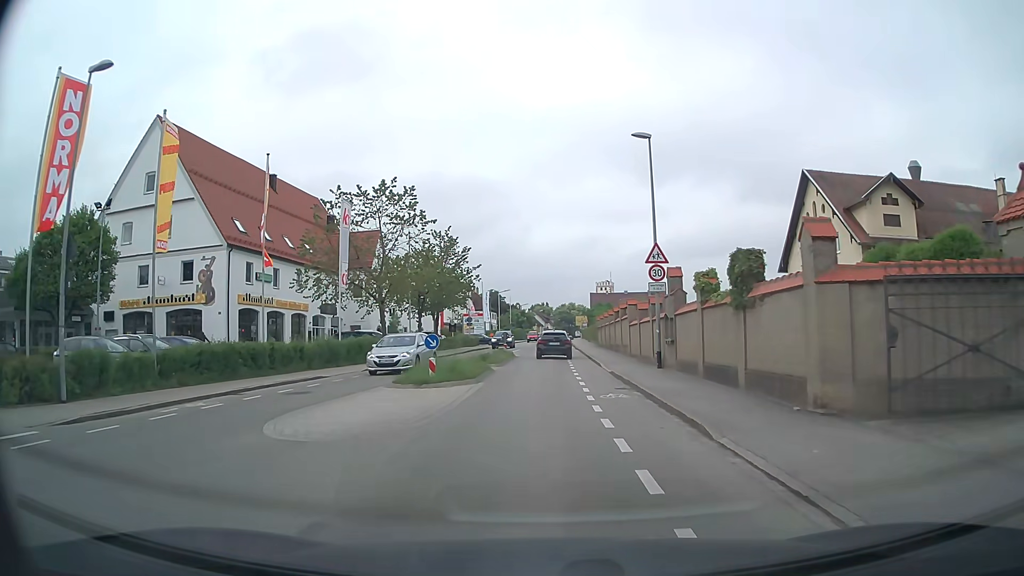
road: secondary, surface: asphalt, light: Day
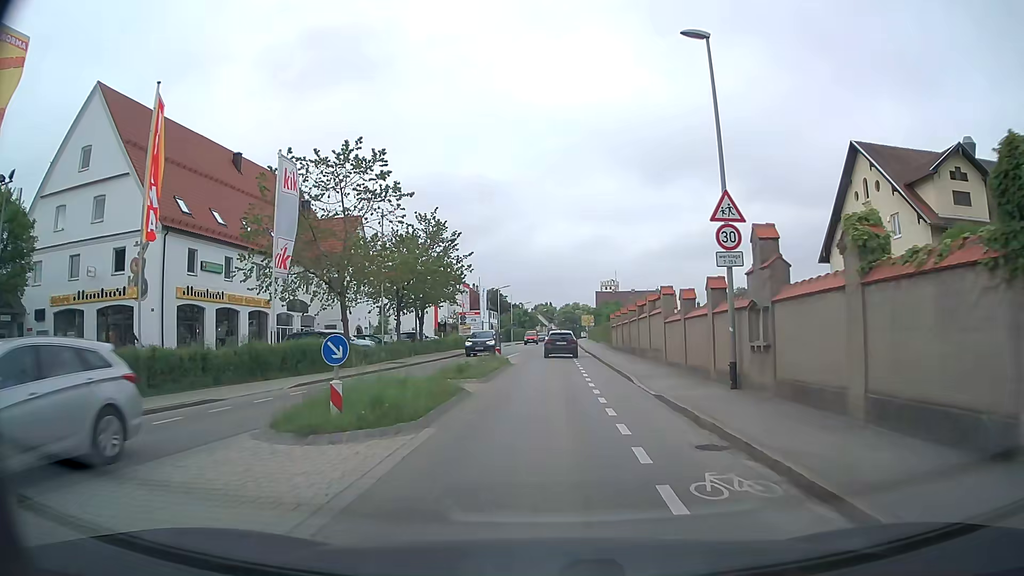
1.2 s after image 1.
(0.0, +8.7) m; 0°
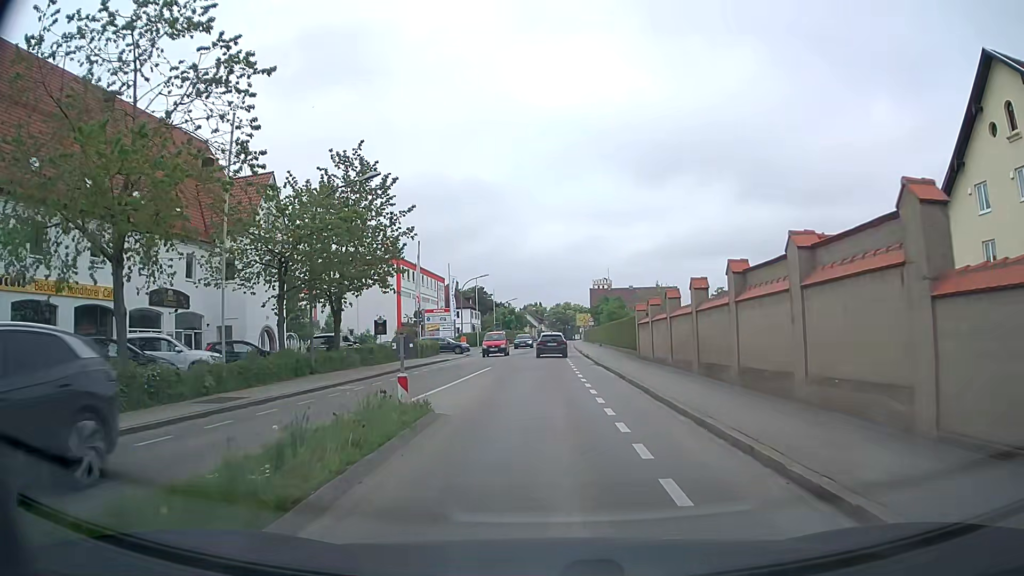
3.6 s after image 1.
(+0.1, +17.8) m; +1°
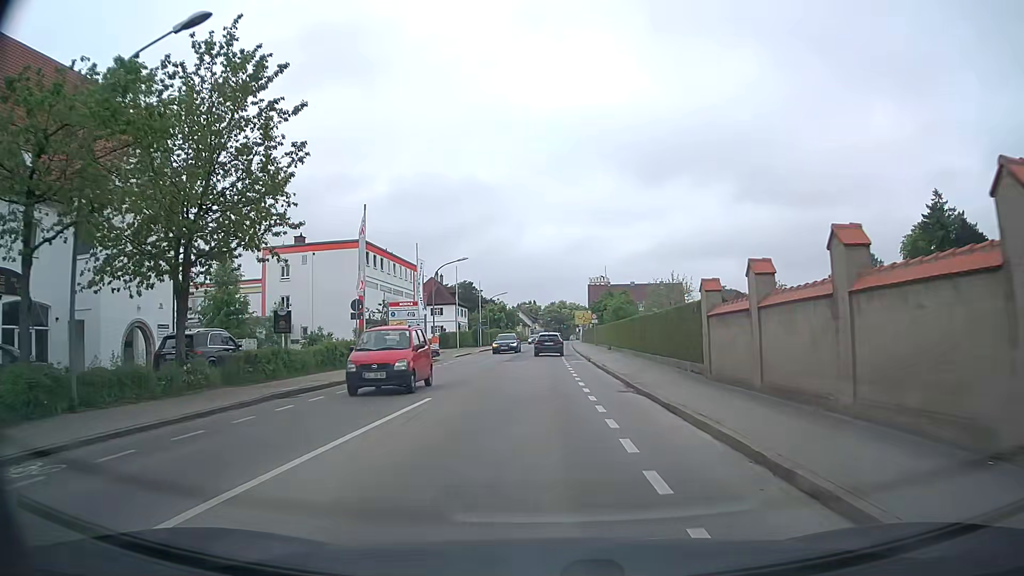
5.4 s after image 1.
(+0.1, +13.6) m; +1°
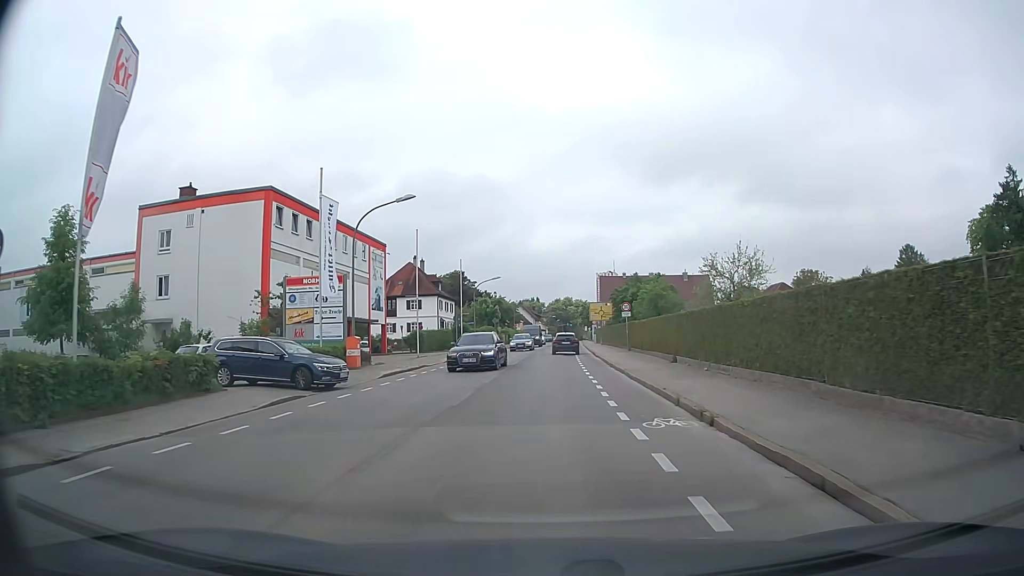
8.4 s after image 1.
(-0.3, +23.1) m; 0°
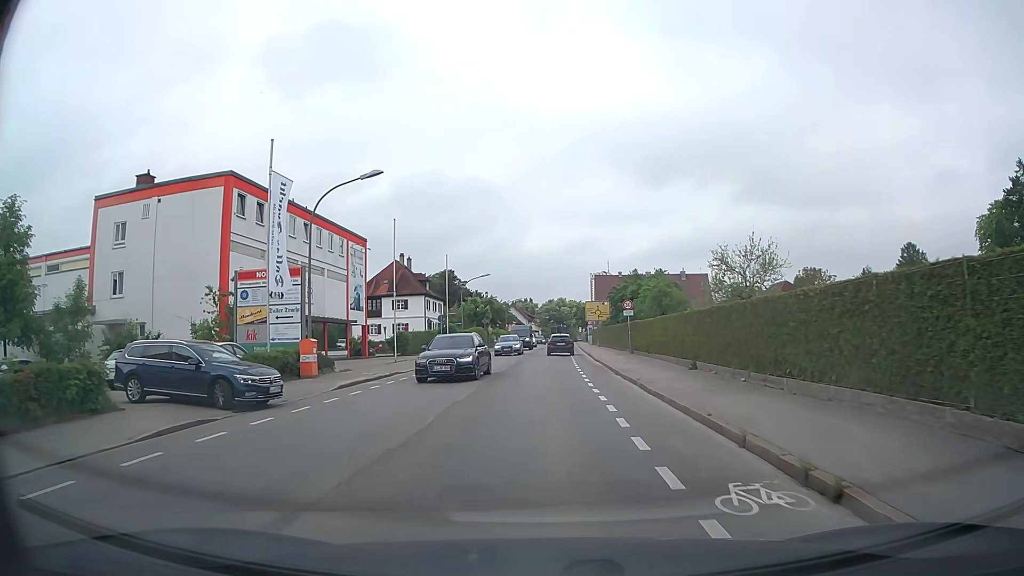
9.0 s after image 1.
(0.0, +4.7) m; 0°
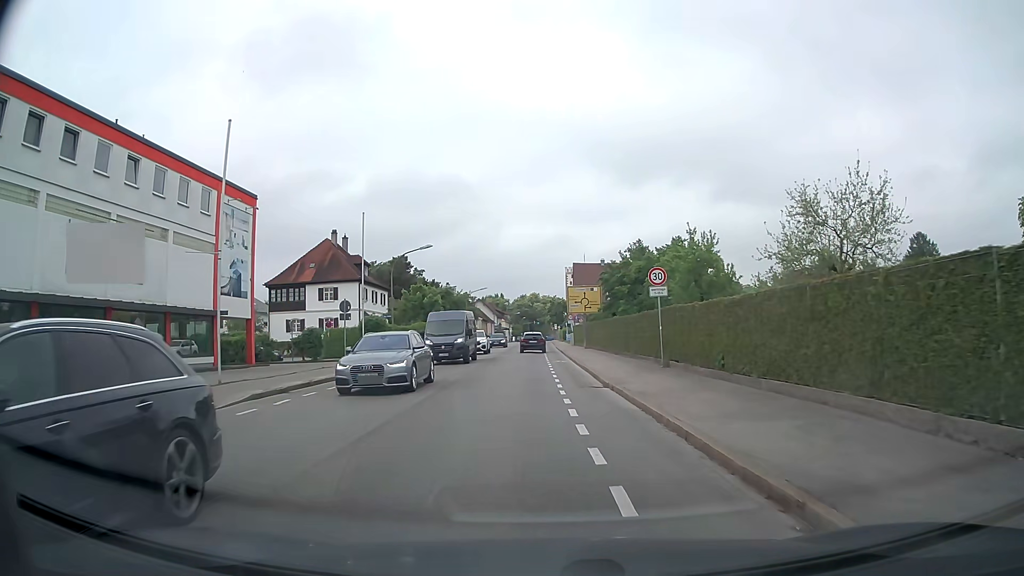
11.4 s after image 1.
(+0.3, +18.9) m; +2°
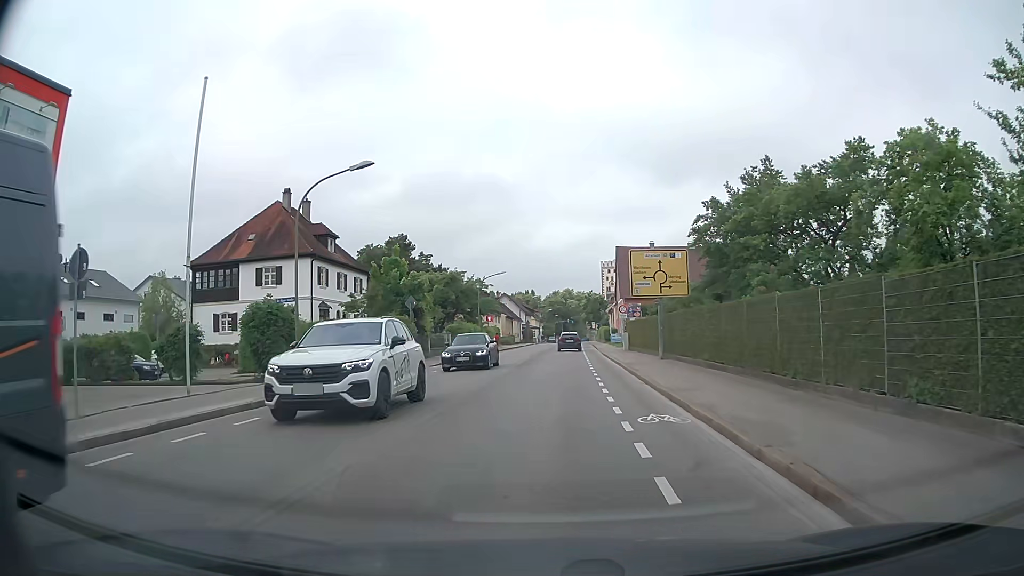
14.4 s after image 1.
(-0.5, +21.5) m; -4°
(0, +10) (0, +20) (+1, +30) (+1, +40) (+2, +50) (+3, +60) (+3, +70) (+4, +80) (+5, +90) (+5, +100) m
